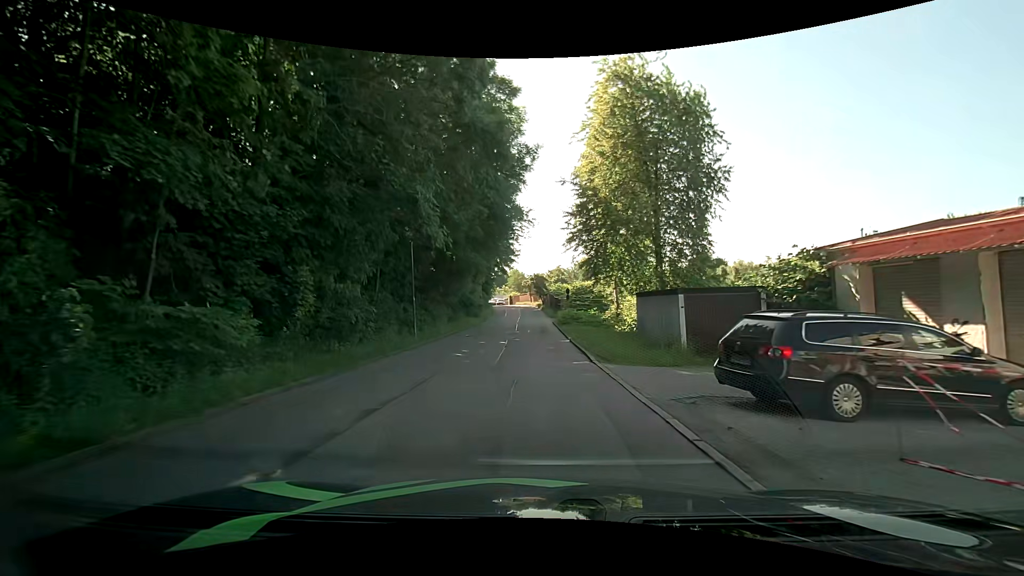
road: residential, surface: asphalt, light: Day
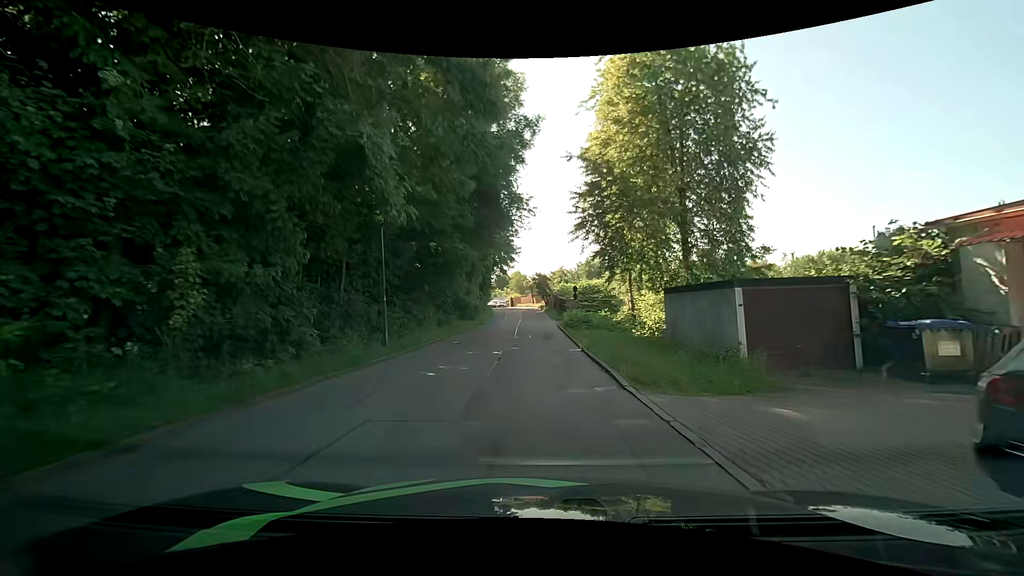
(0.0, +4.8) m; 0°
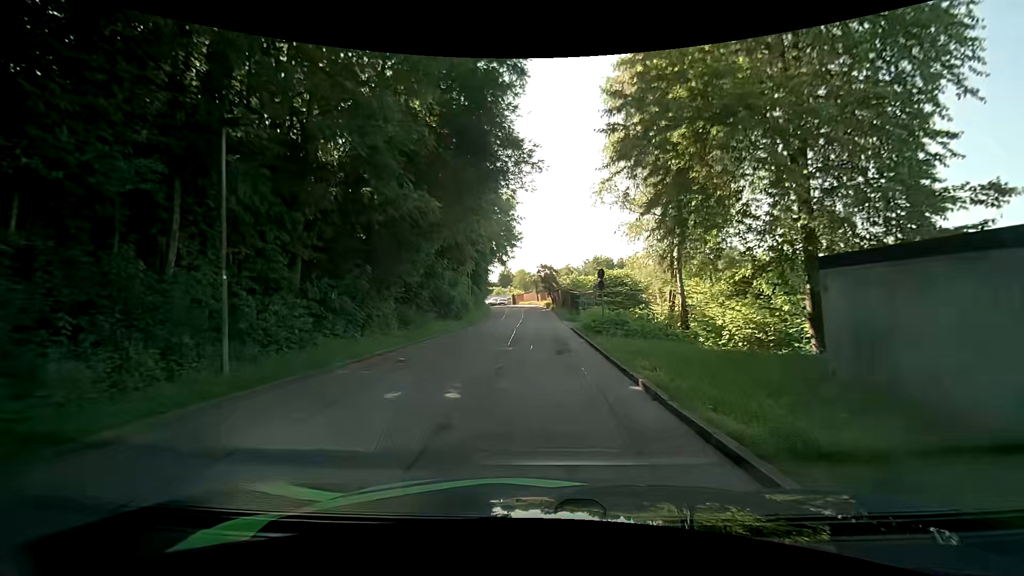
(-0.1, +10.0) m; +1°
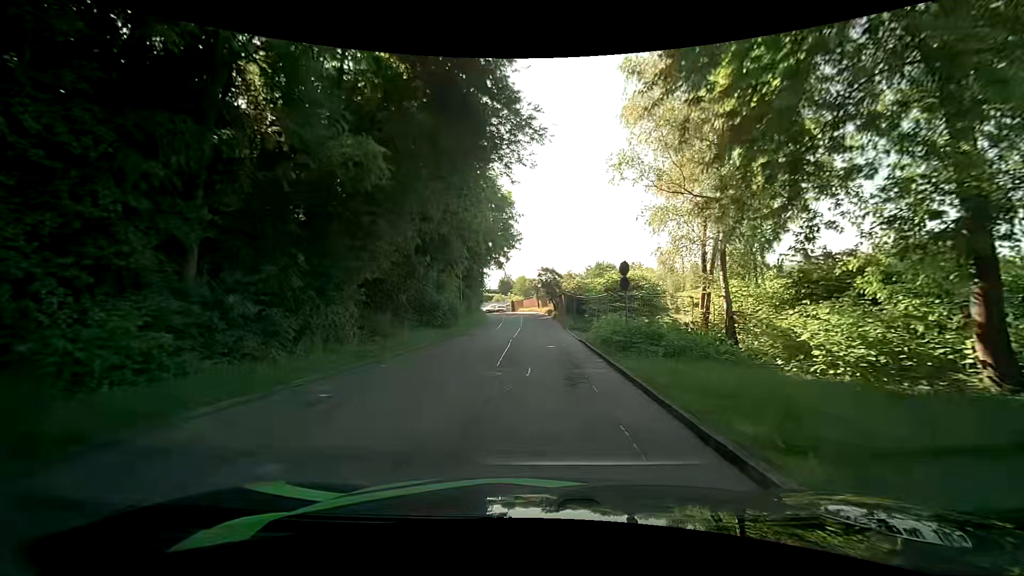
(-0.1, +5.0) m; -1°
